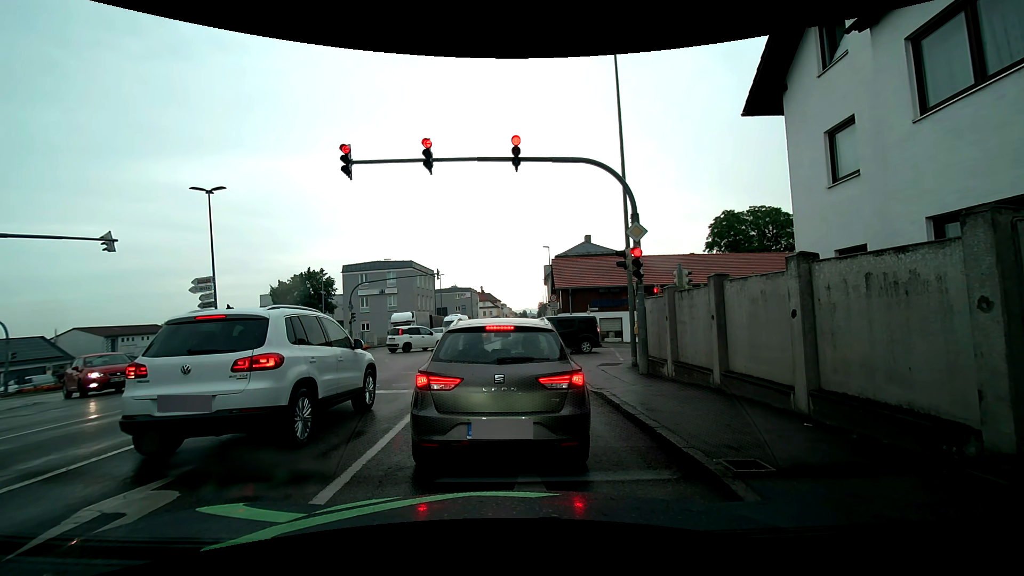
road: tertiary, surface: asphalt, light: Day
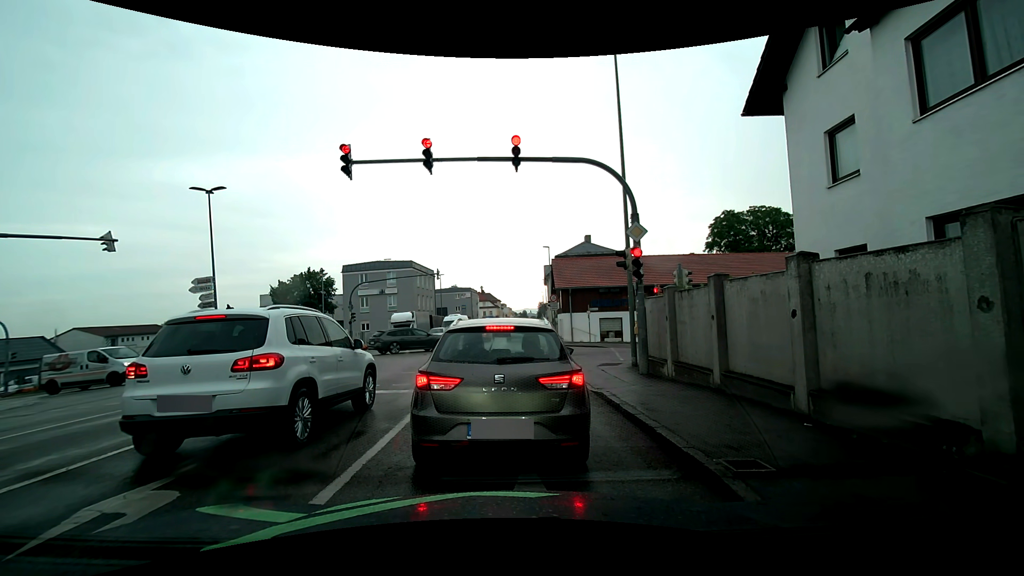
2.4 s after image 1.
(0.0, 0.0) m; 0°
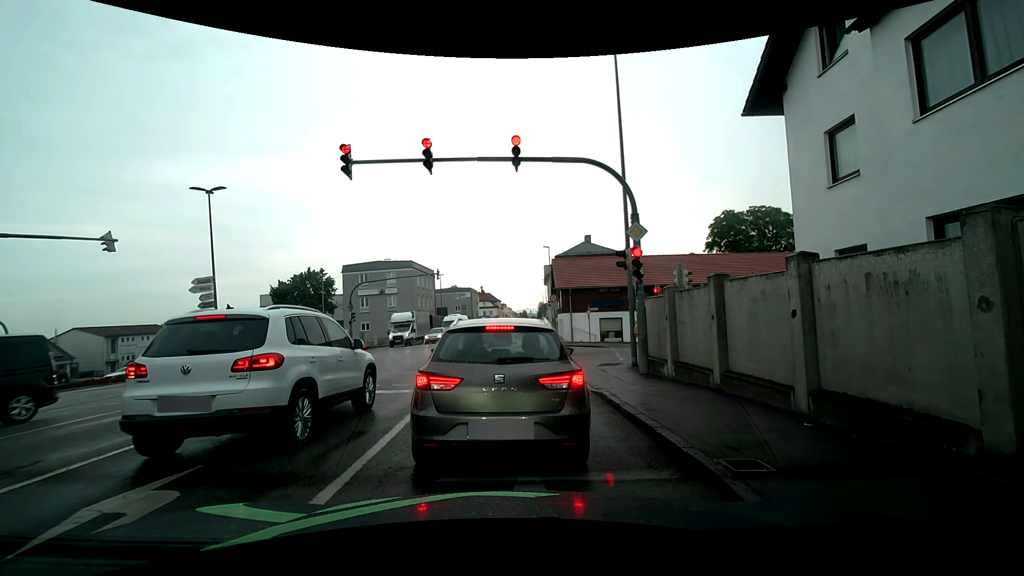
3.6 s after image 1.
(0.0, 0.0) m; 0°
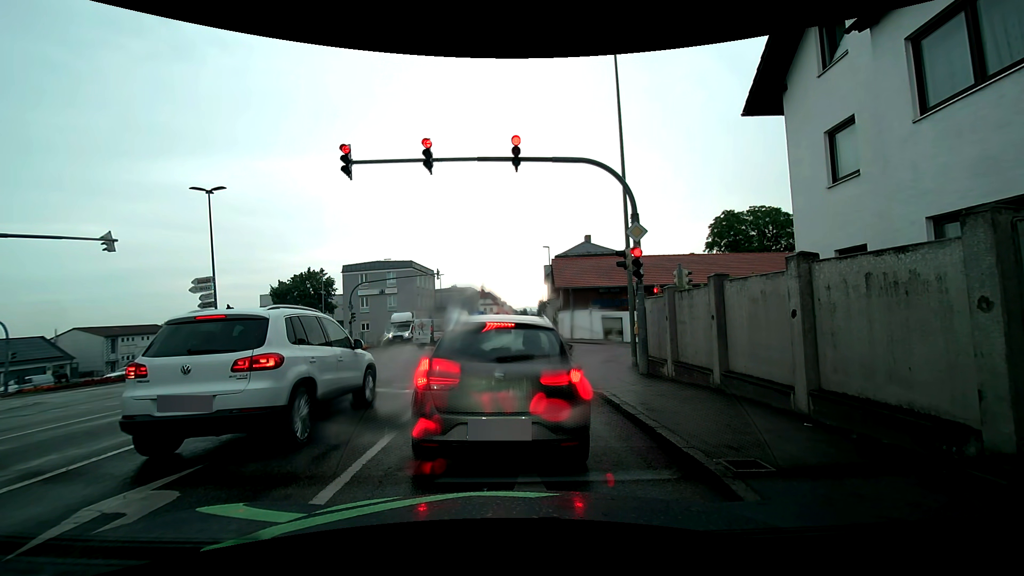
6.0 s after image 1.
(0.0, 0.0) m; 0°
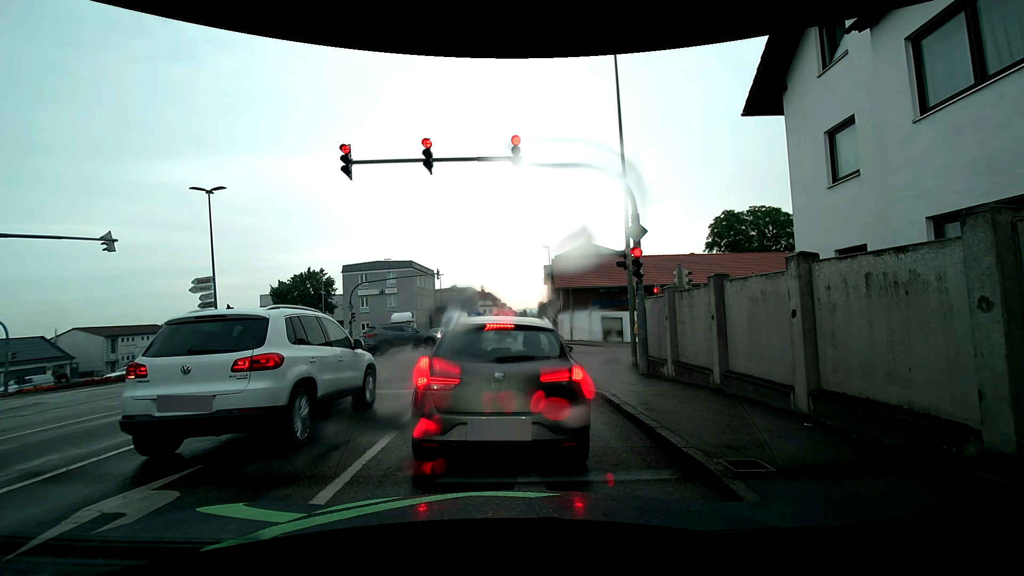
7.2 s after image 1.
(0.0, 0.0) m; 0°
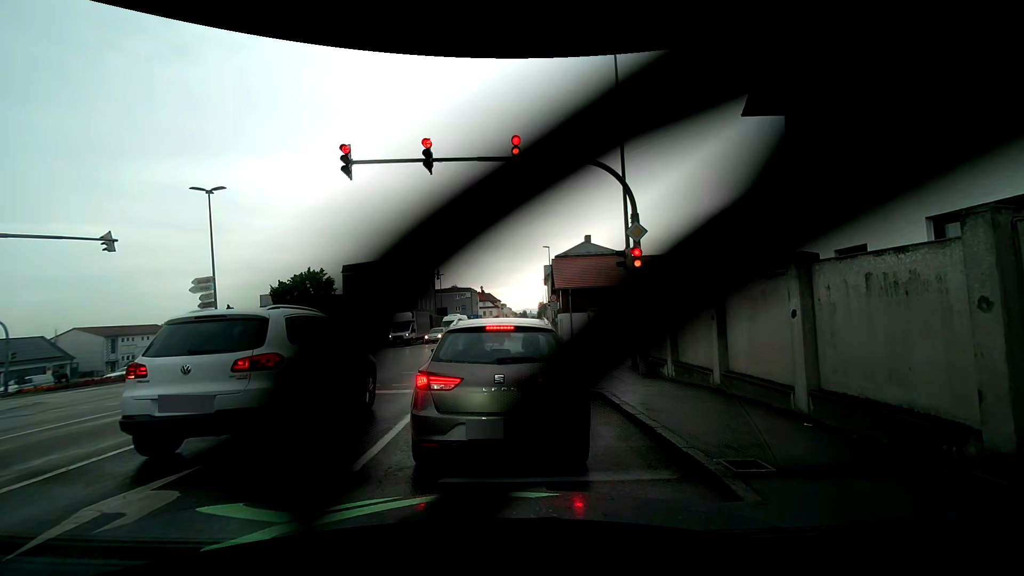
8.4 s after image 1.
(0.0, 0.0) m; 0°
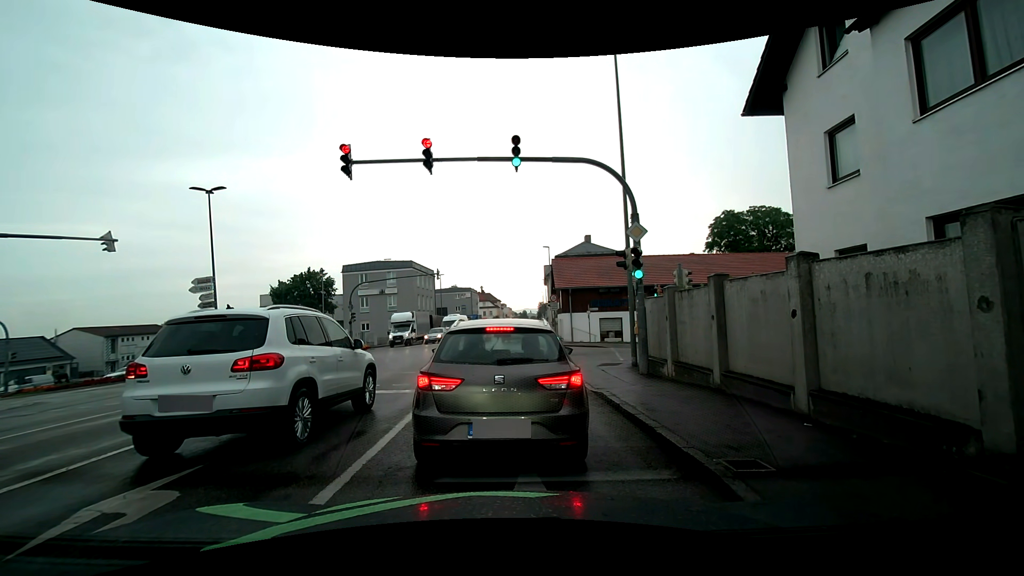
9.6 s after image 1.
(0.0, 0.0) m; 0°
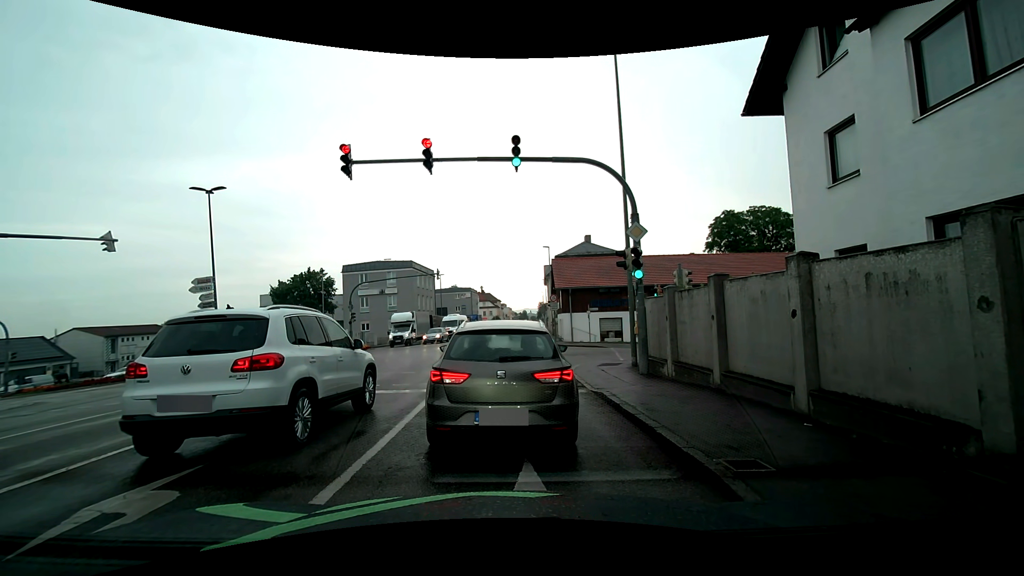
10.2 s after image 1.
(0.0, 0.0) m; 0°
(0, +10) (0, +20) (0, +30) (0, +40) (0, +50) (0, +60) (+1, +70) (+1, +80) (+1, +90) (0, +100) m
